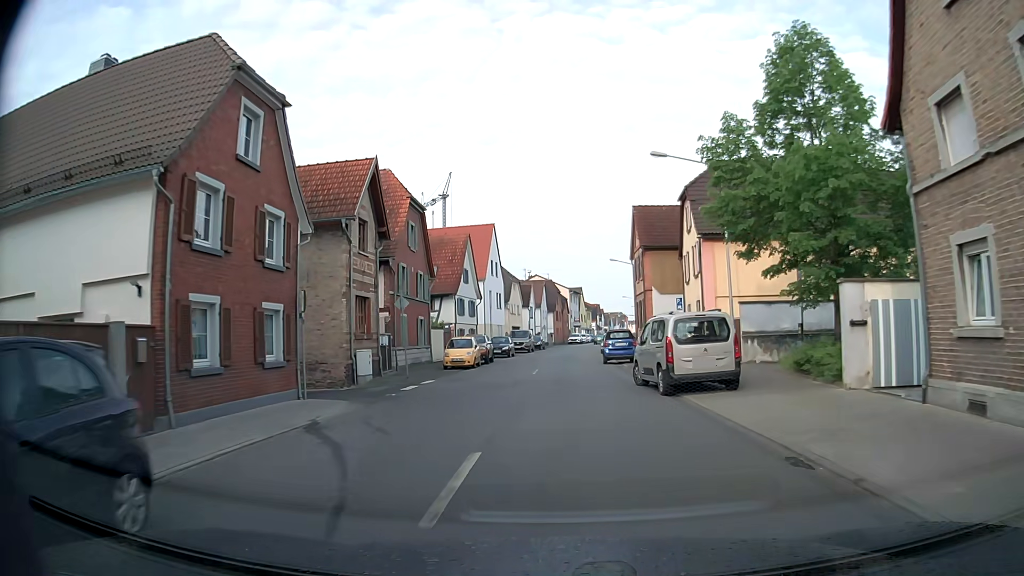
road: tertiary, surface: asphalt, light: Day
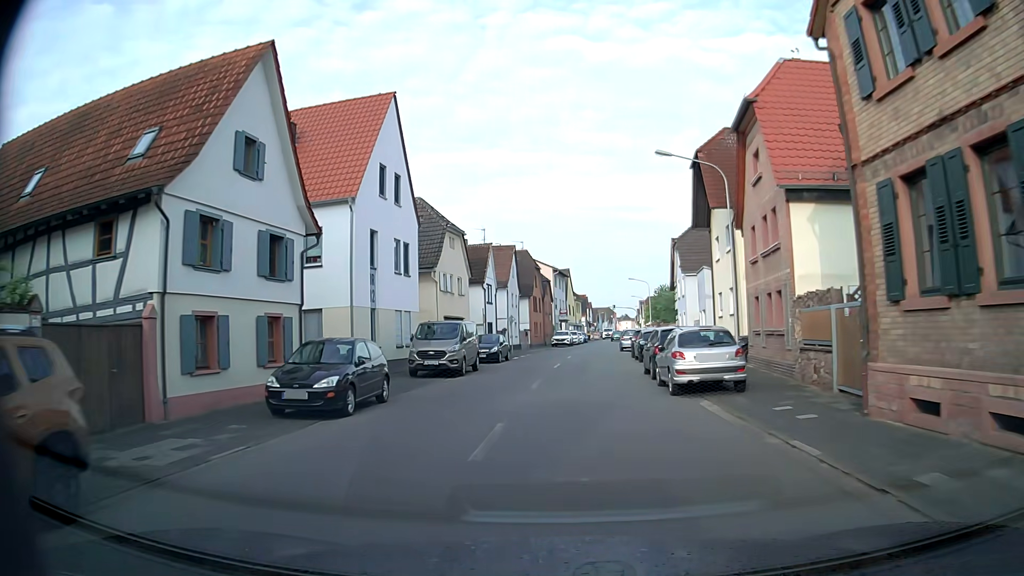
(+0.7, +34.4) m; +2°
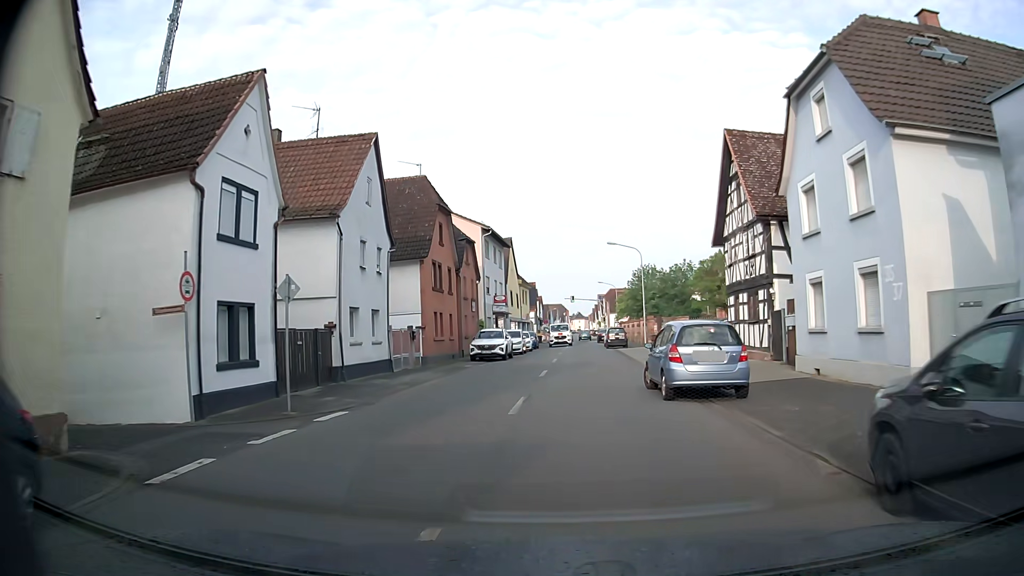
(+1.3, +32.9) m; +4°
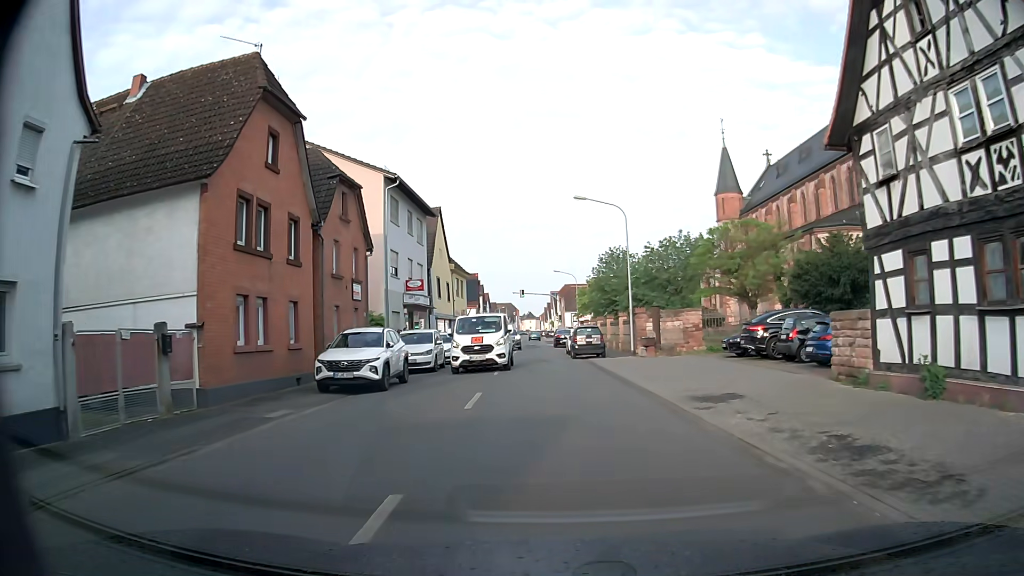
(+0.5, +17.3) m; +4°
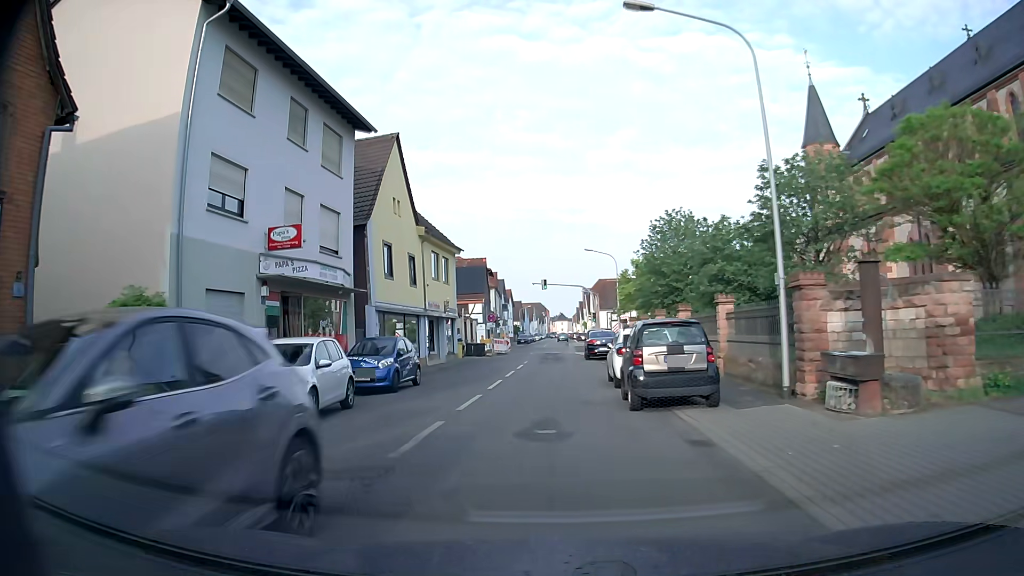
(+0.3, +20.2) m; -2°
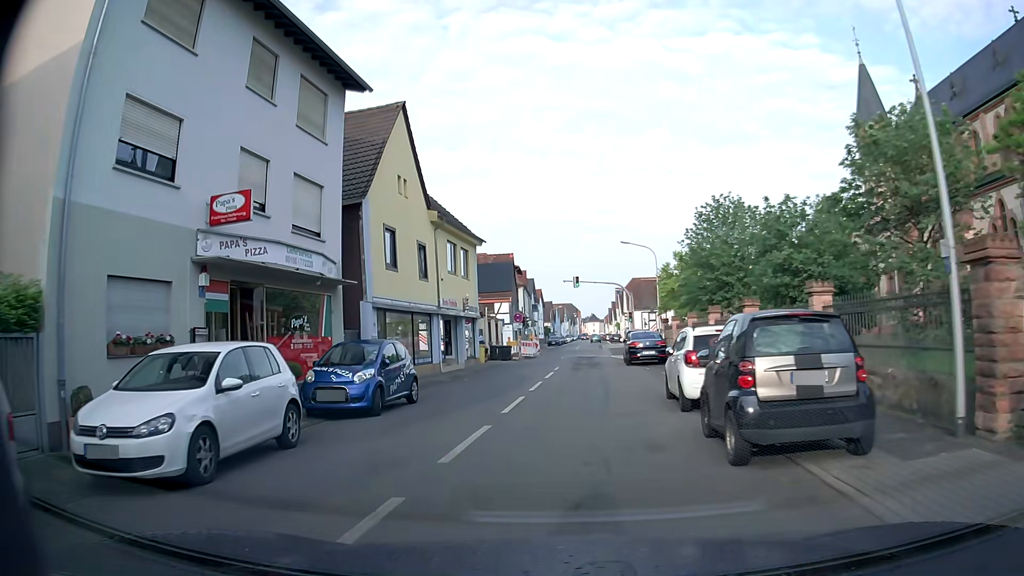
(-0.1, +4.9) m; -3°
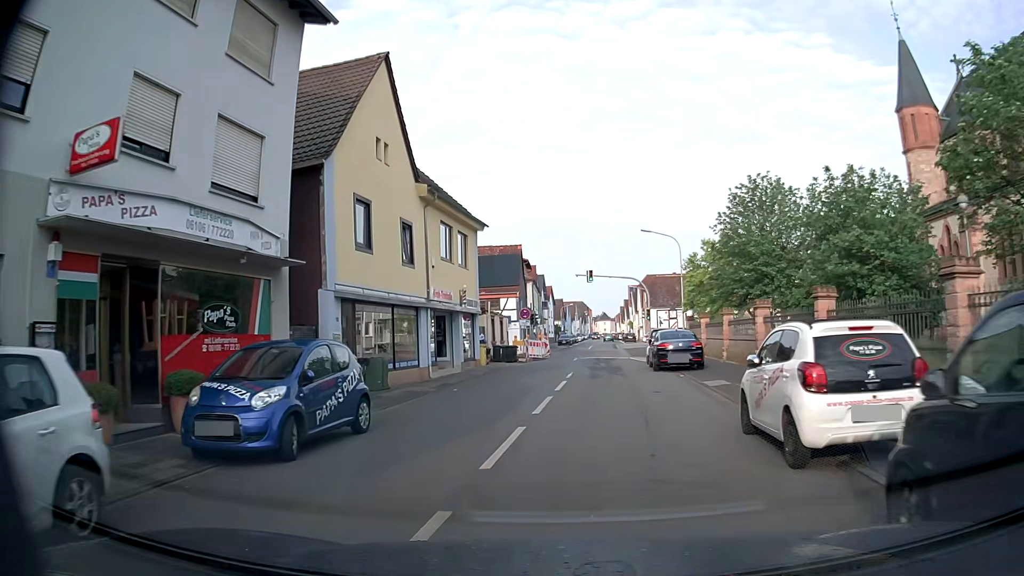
(-0.1, +5.1) m; -2°
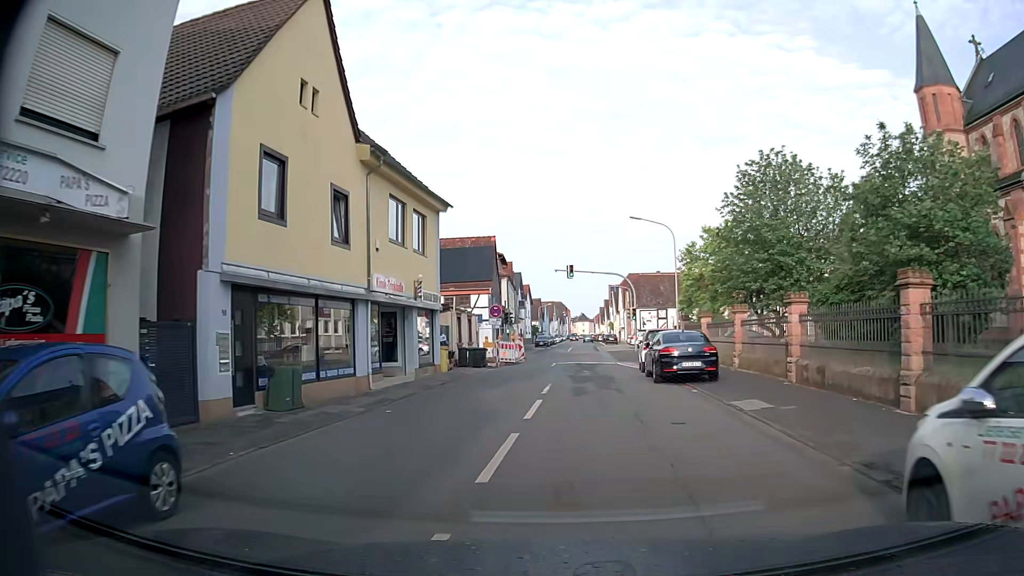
(+0.1, +5.3) m; +3°
(0, +10) (+1, +20) (+1, +30) (+2, +40) (+2, +50) (+3, +60) (+3, +70) (+3, +80) (+4, +90) (+4, +100) m
